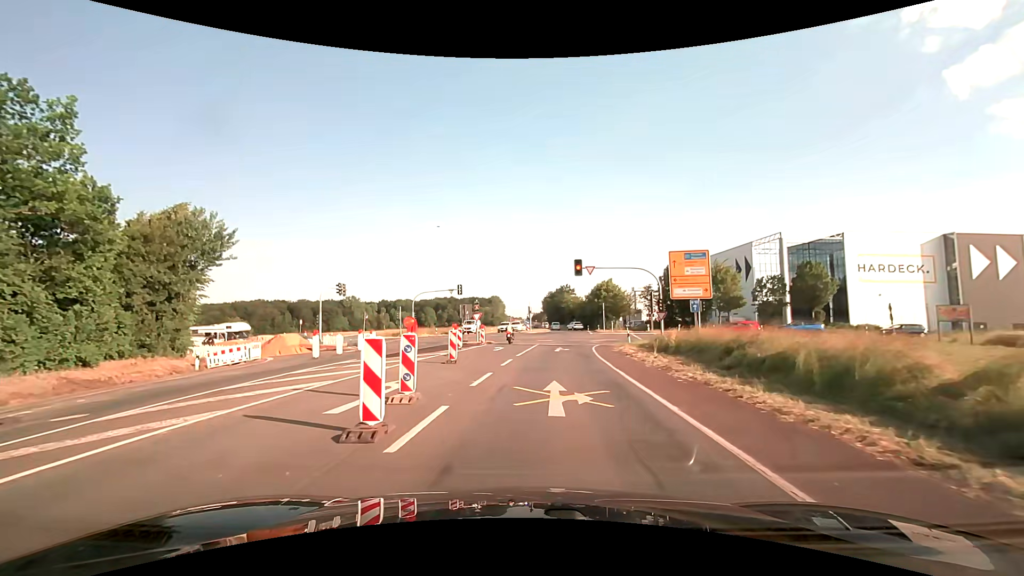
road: secondary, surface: asphalt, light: Day
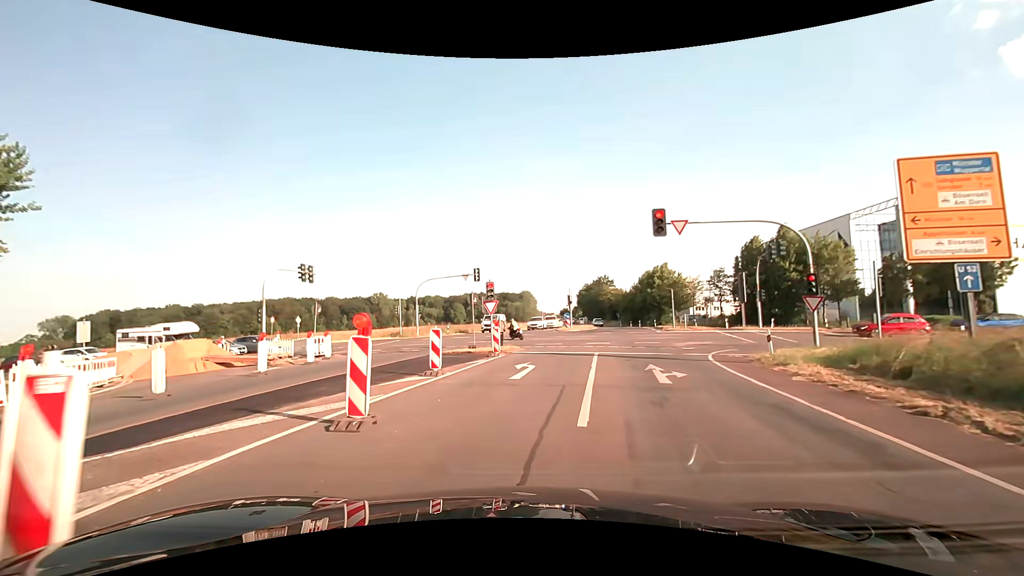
(-0.5, +16.3) m; -3°
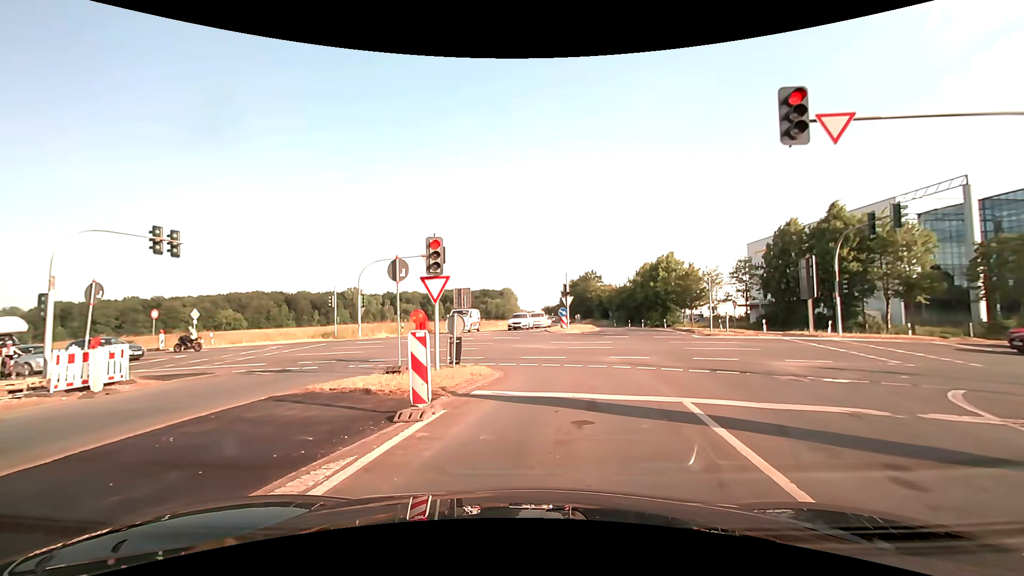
(-0.1, +13.0) m; +2°
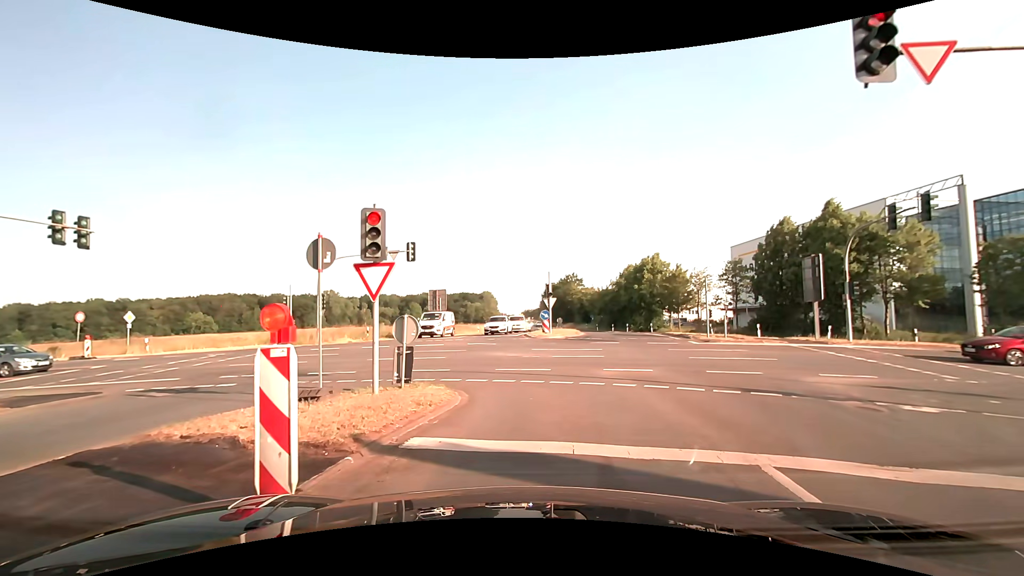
(0.0, +3.5) m; +2°
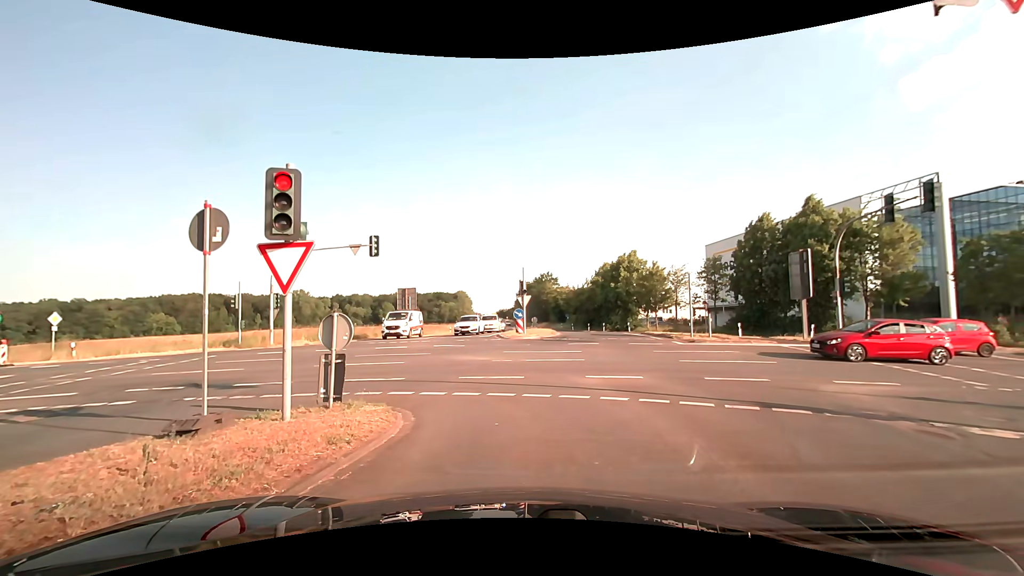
(+0.1, +2.2) m; +3°
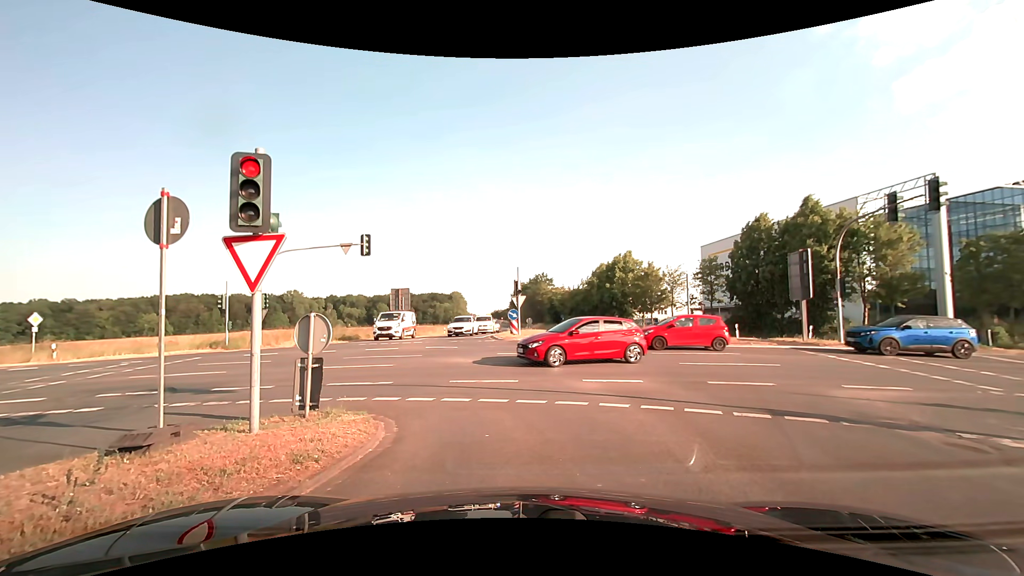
(0.0, +0.7) m; 0°
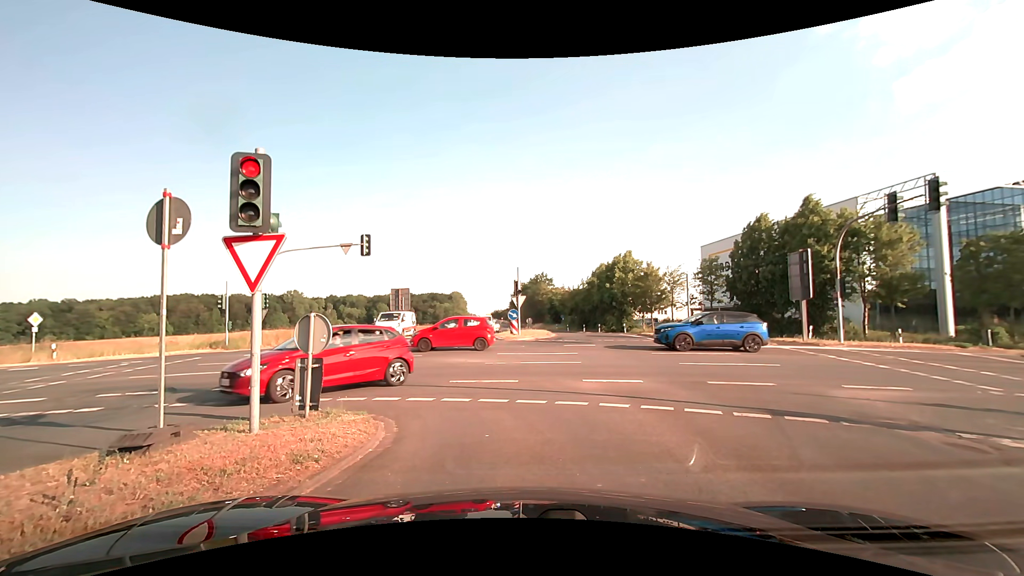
(0.0, 0.0) m; 0°
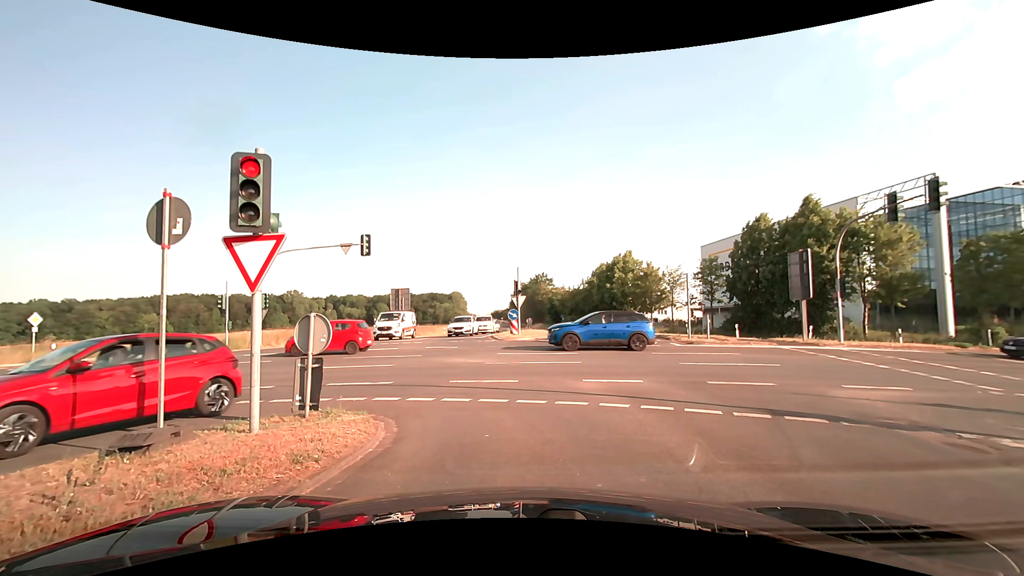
(0.0, 0.0) m; 0°
(0, +10) (-5, +19) (-13, +24) (-23, +26) (-33, +26) (-43, +27) (-53, +28) (-63, +28) (-73, +29) (-83, +29) m
